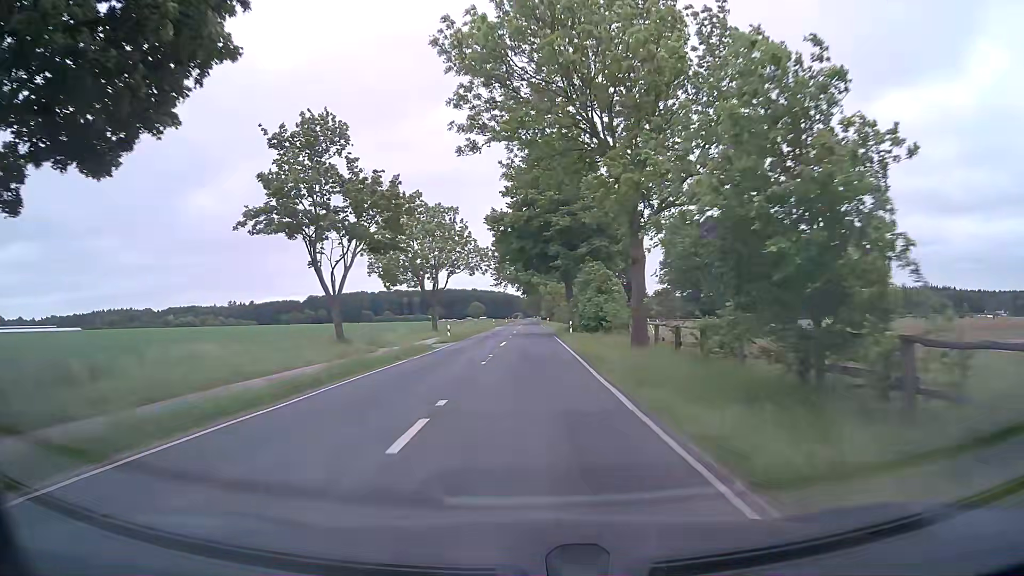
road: tertiary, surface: asphalt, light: Day
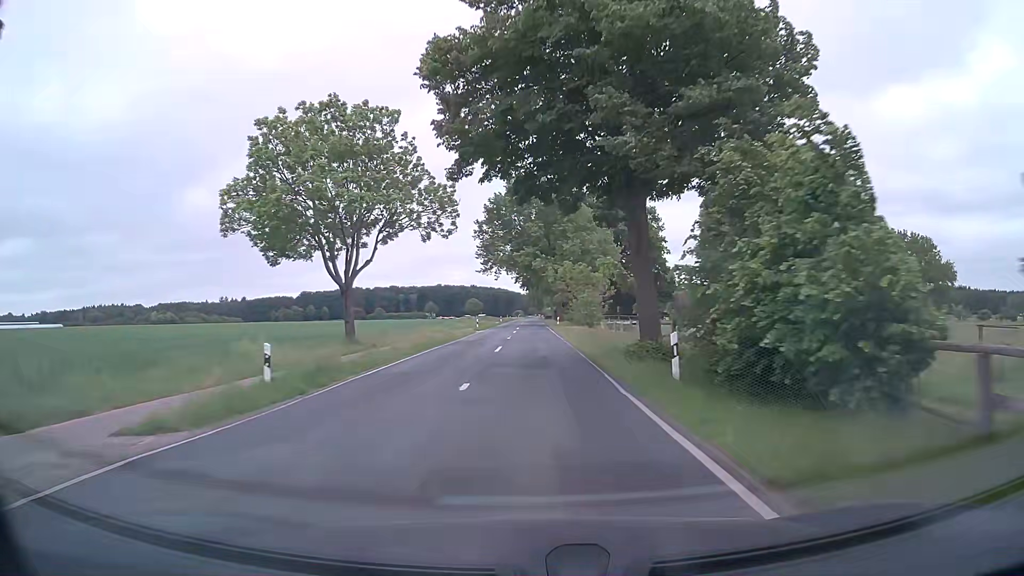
(-0.1, +30.6) m; 0°
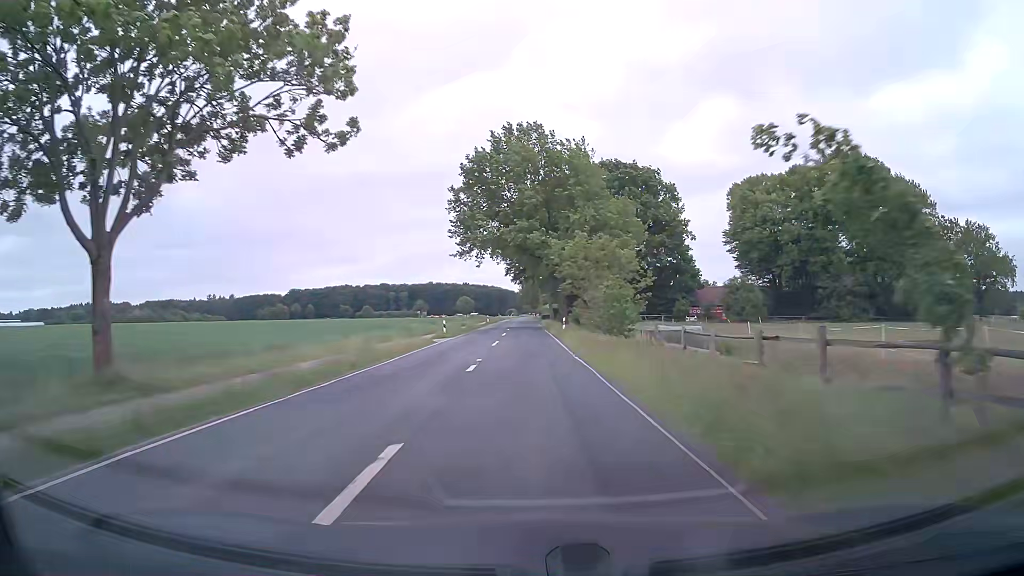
(+0.1, +20.5) m; 0°
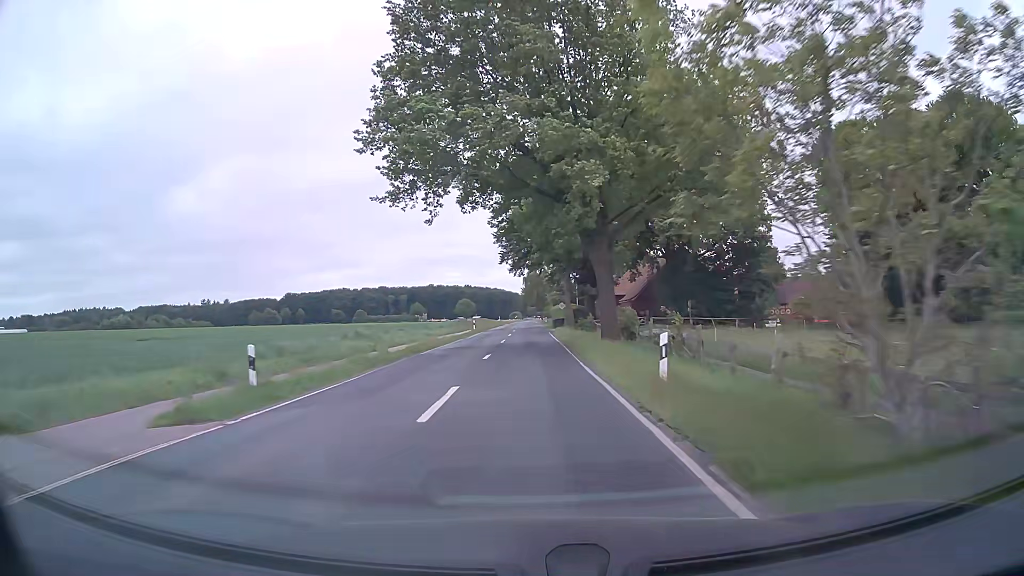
(0.0, +30.6) m; 0°
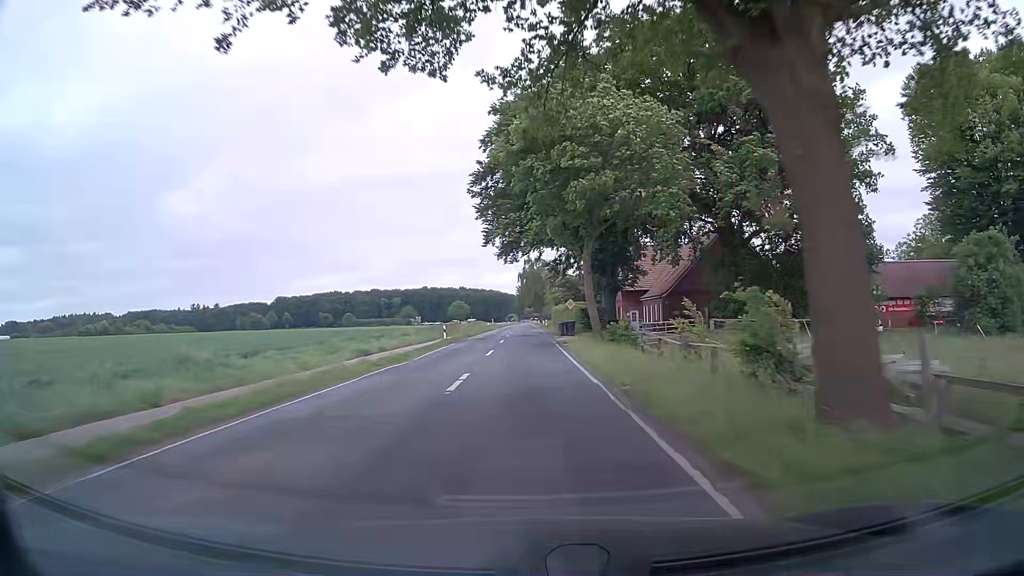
(0.0, +20.5) m; 0°
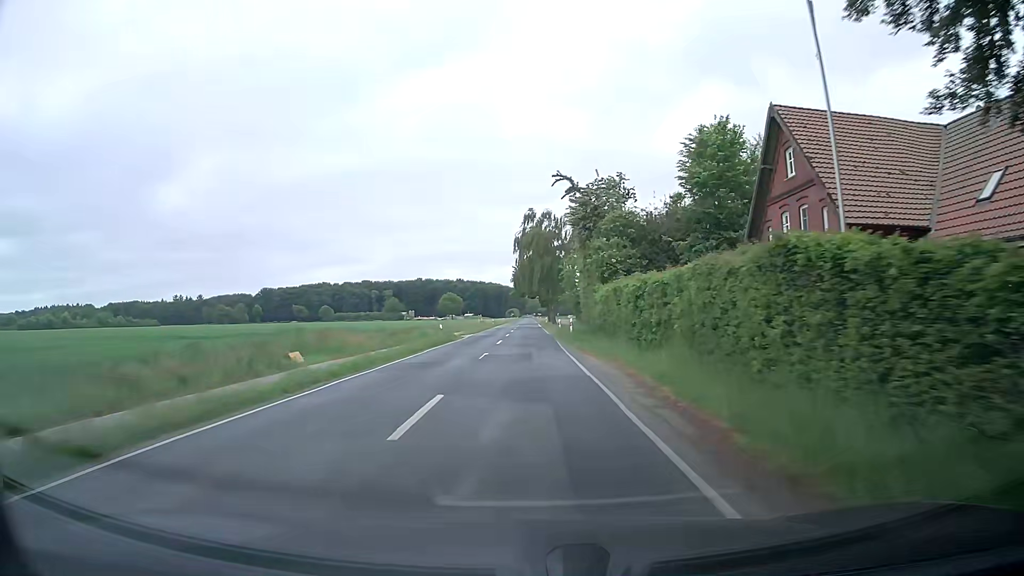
(-0.1, +52.2) m; 0°
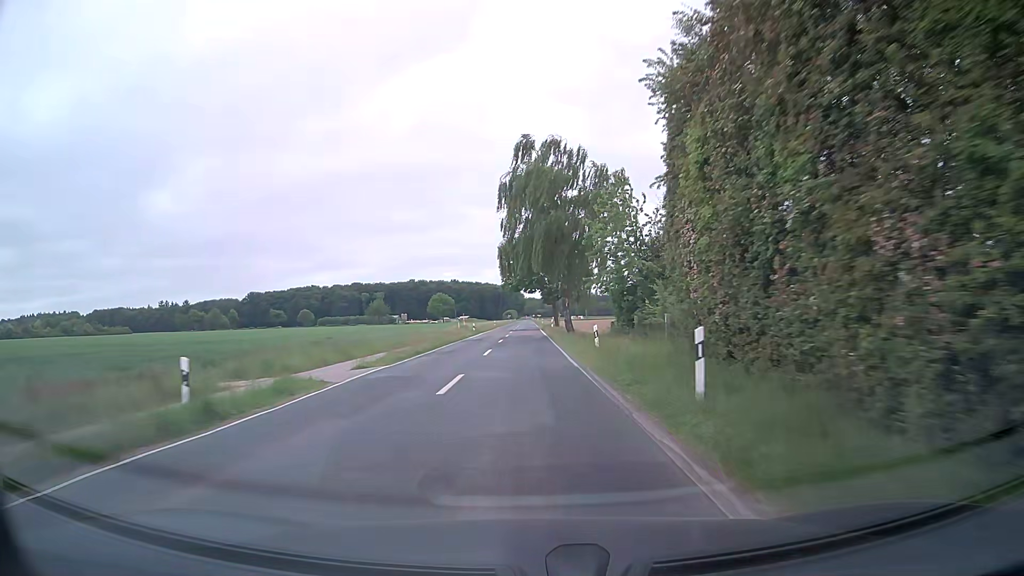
(0.0, +31.9) m; 0°
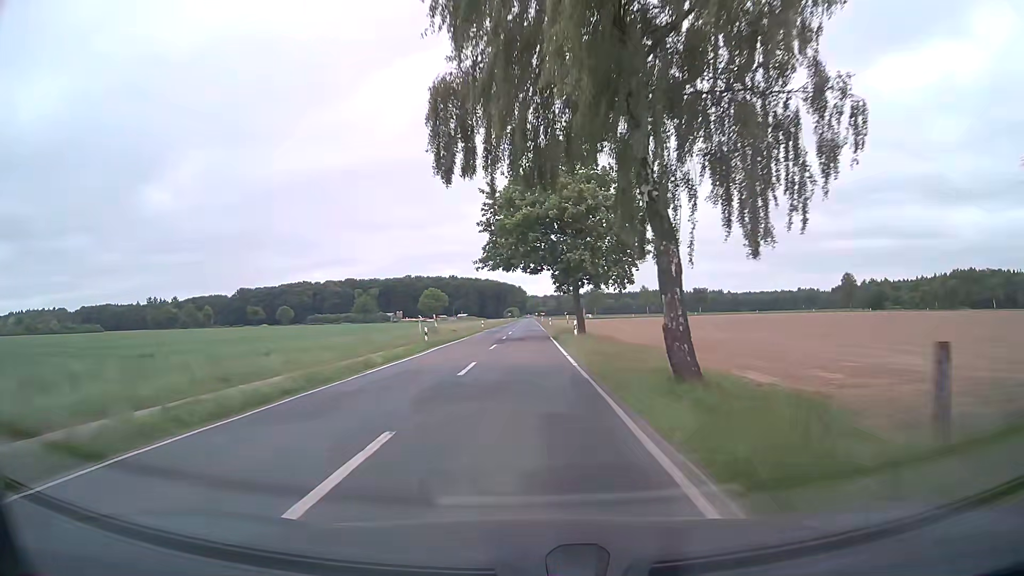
(-0.1, +32.1) m; 0°
(0, +10) (0, +20) (0, +30) (0, +40) (0, +50) (0, +60) (0, +70) (0, +80) (0, +90) (0, +100) m
